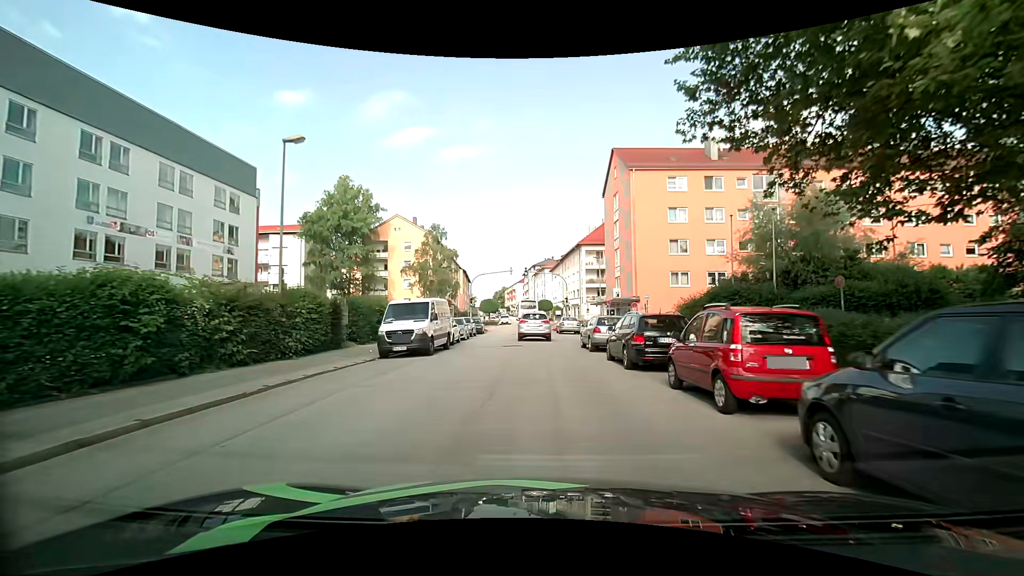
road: tertiary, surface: asphalt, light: Day
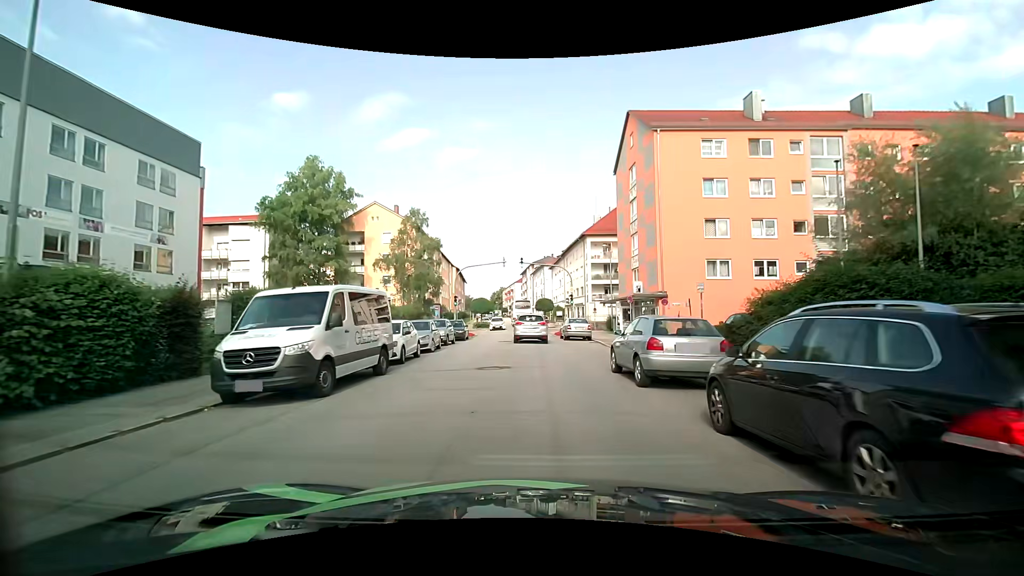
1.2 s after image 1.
(-0.1, +9.5) m; +1°
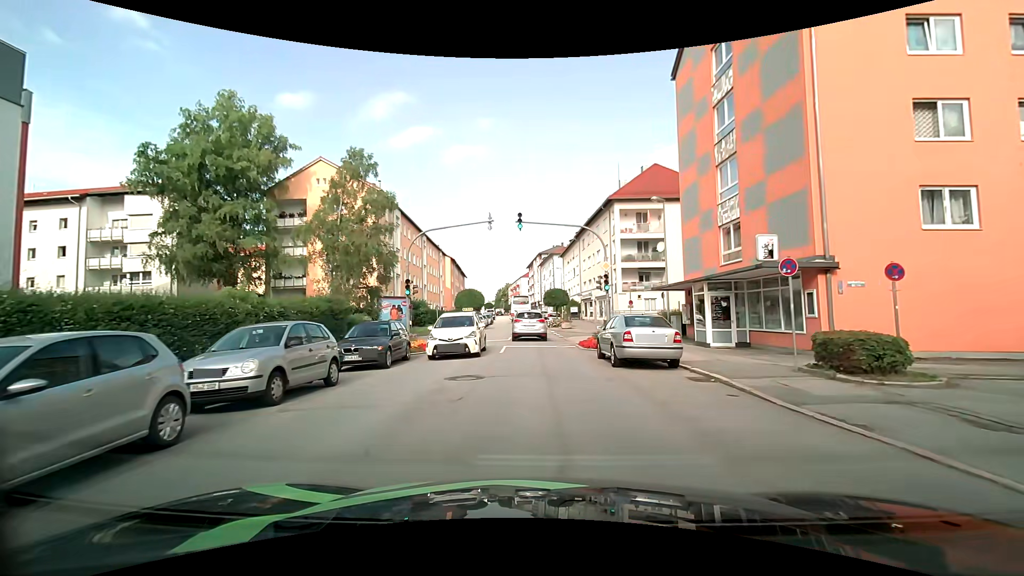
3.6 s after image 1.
(-0.5, +18.0) m; -2°
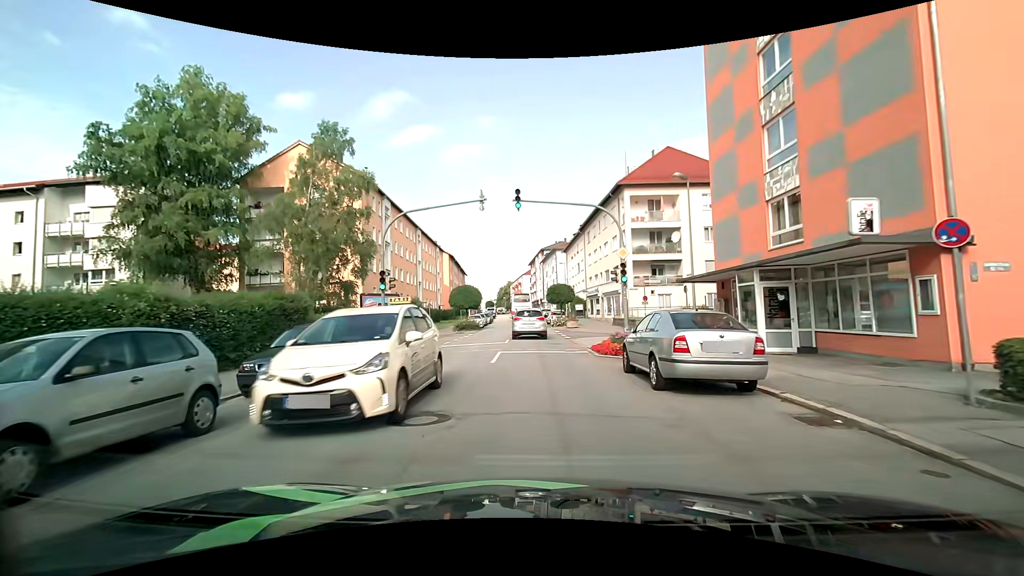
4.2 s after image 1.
(0.0, +4.5) m; -1°
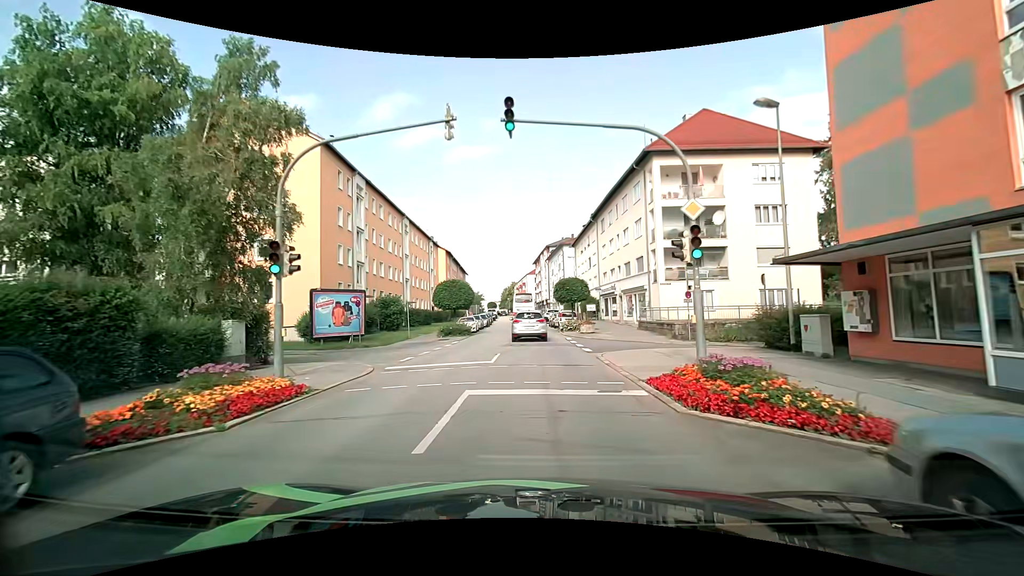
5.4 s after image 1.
(+0.1, +9.0) m; 0°
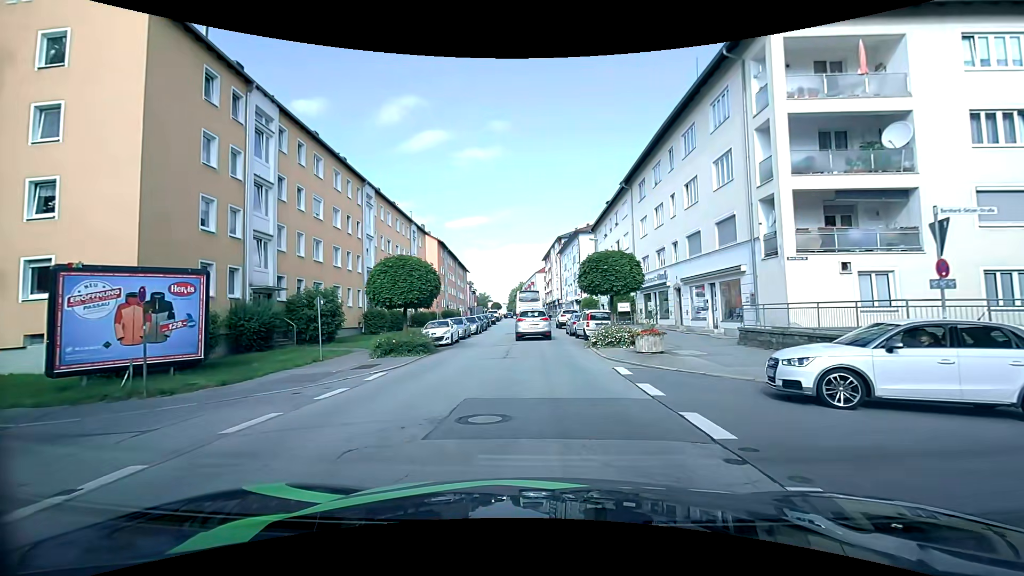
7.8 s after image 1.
(-0.2, +15.7) m; -1°
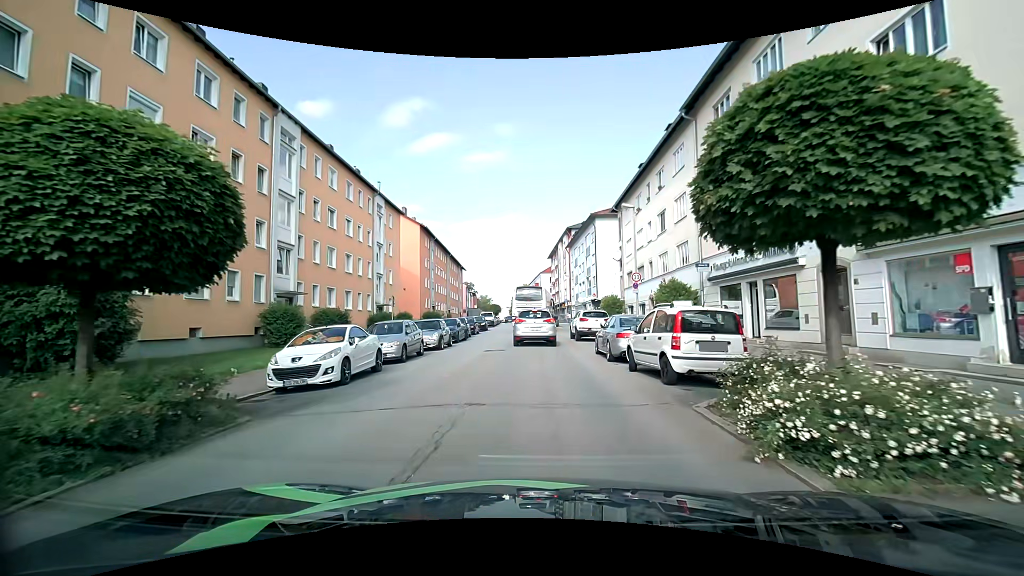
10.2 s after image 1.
(-0.1, +15.2) m; -1°
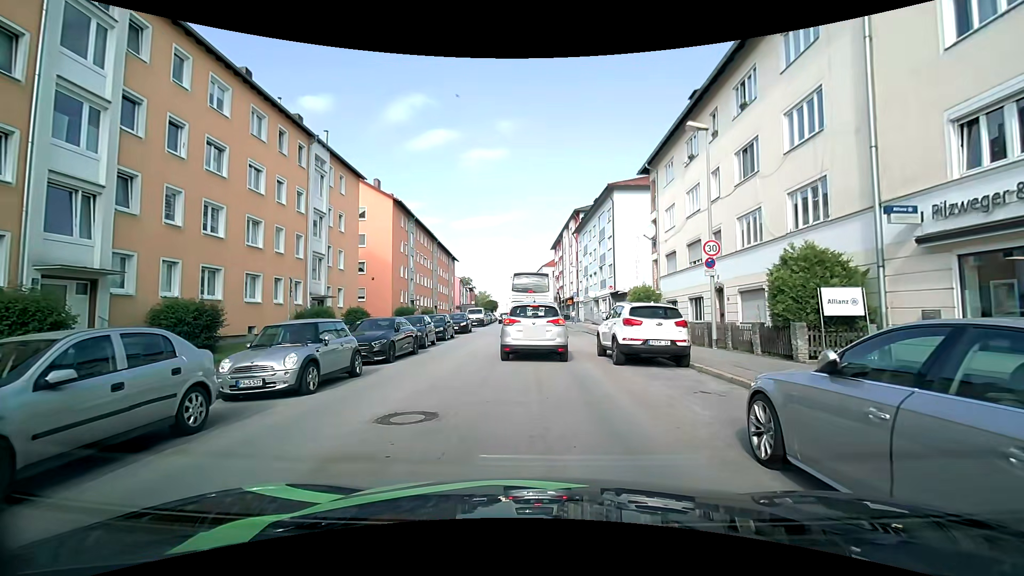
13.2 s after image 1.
(-0.1, +12.5) m; -1°
